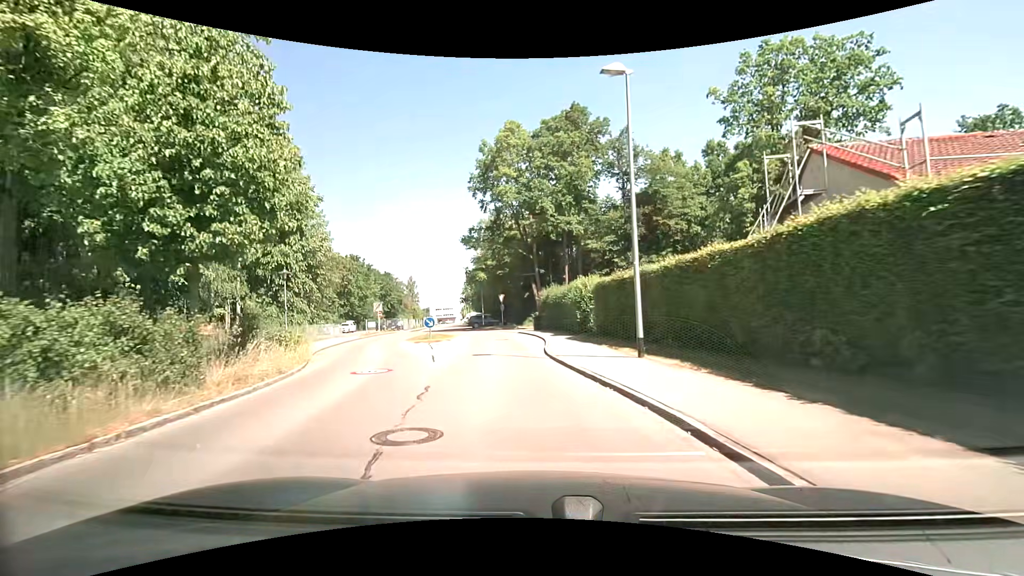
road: residential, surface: asphalt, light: Day
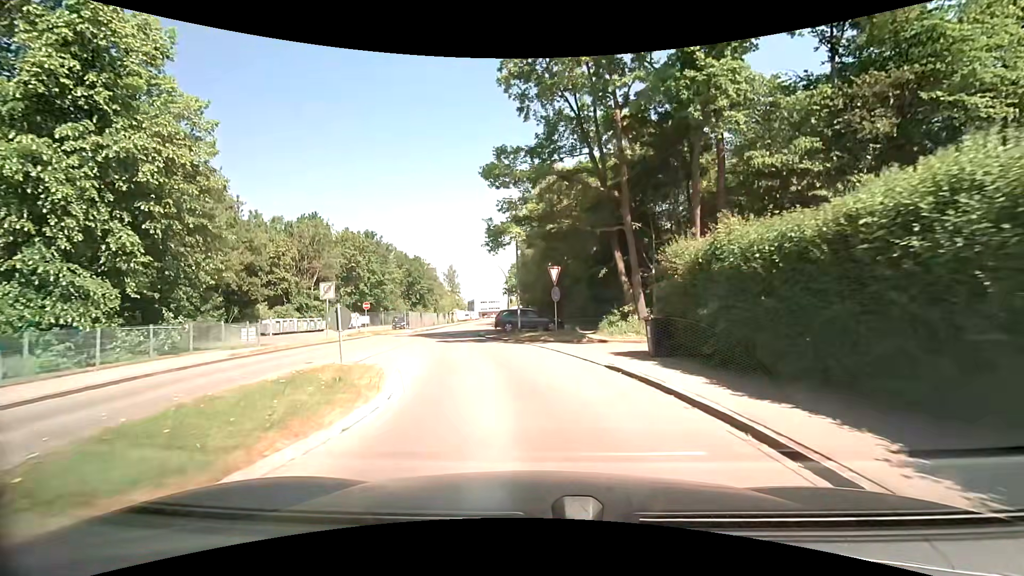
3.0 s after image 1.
(-1.6, +23.9) m; -5°
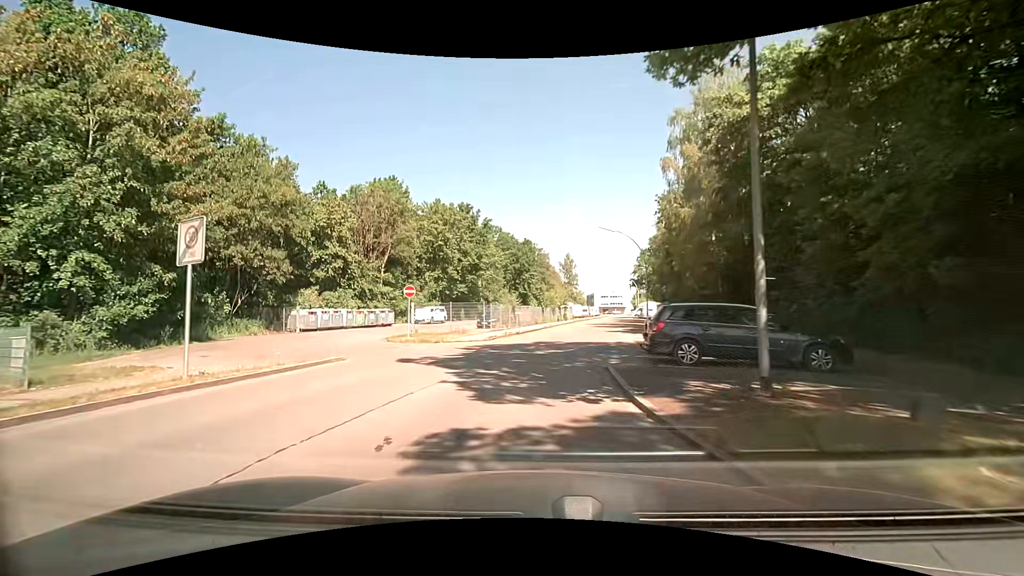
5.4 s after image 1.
(-2.2, +19.2) m; -14°
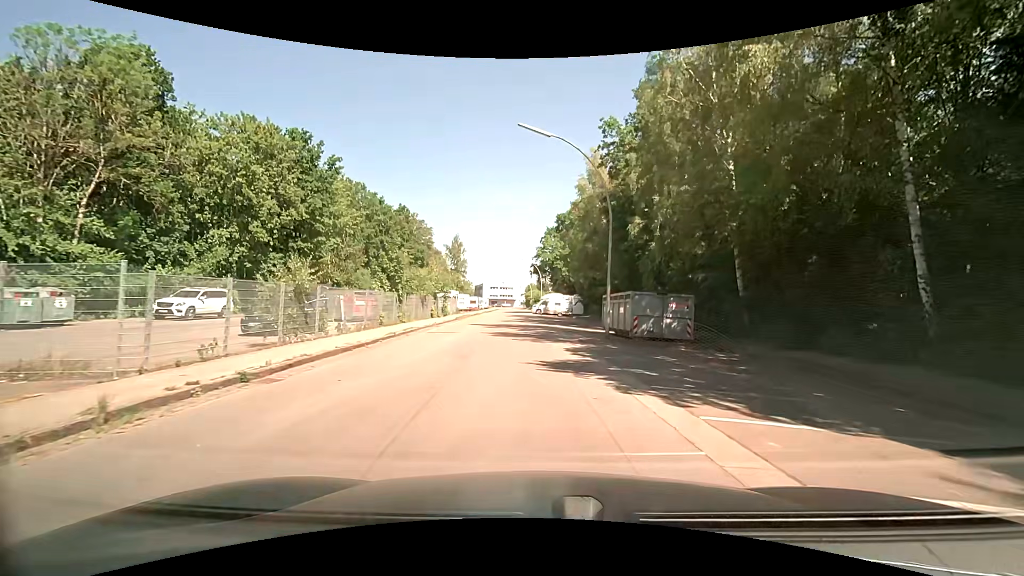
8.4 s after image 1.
(+1.2, +21.7) m; +11°
